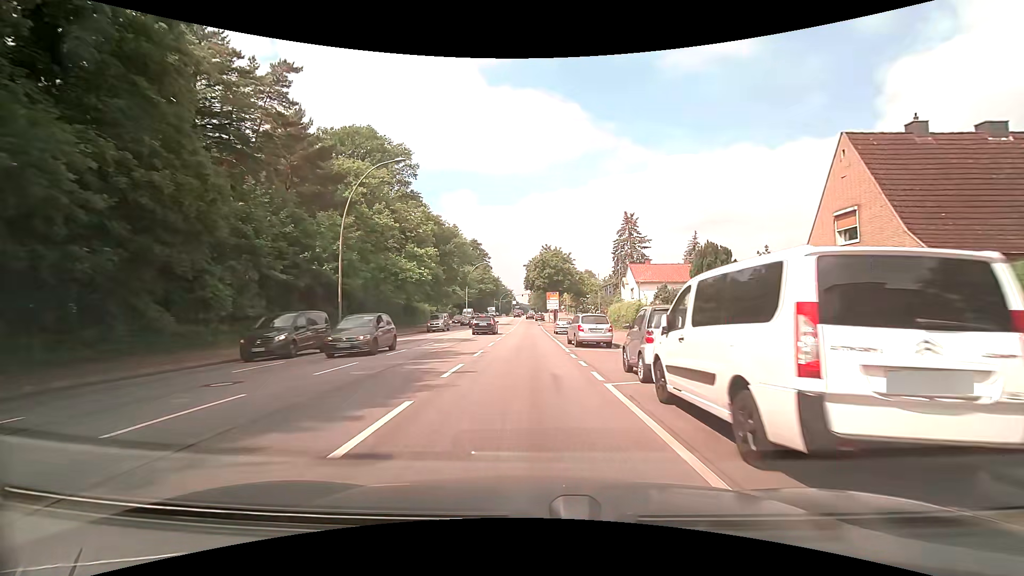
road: primary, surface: asphalt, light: Day
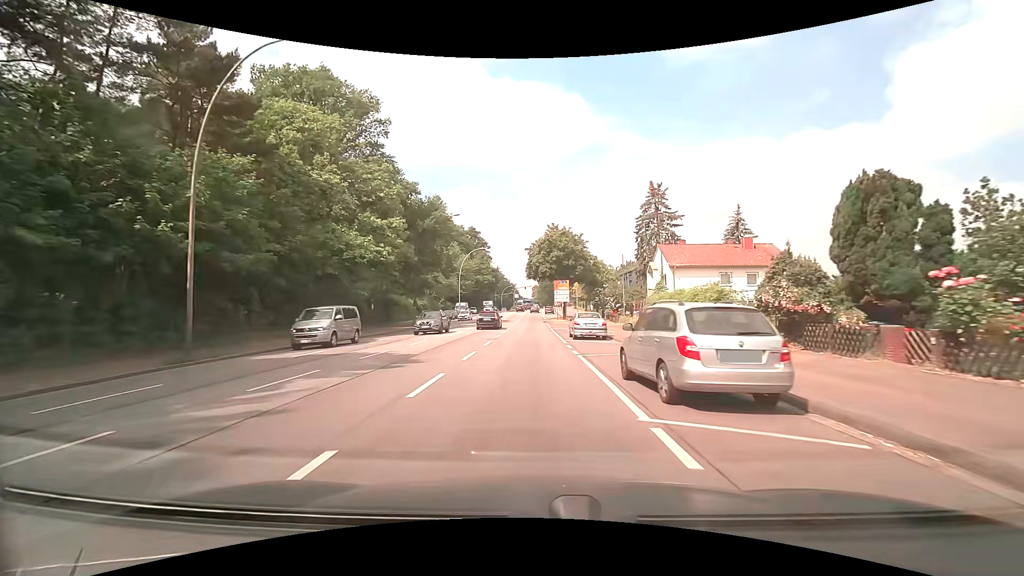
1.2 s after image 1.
(+0.1, +14.9) m; 0°
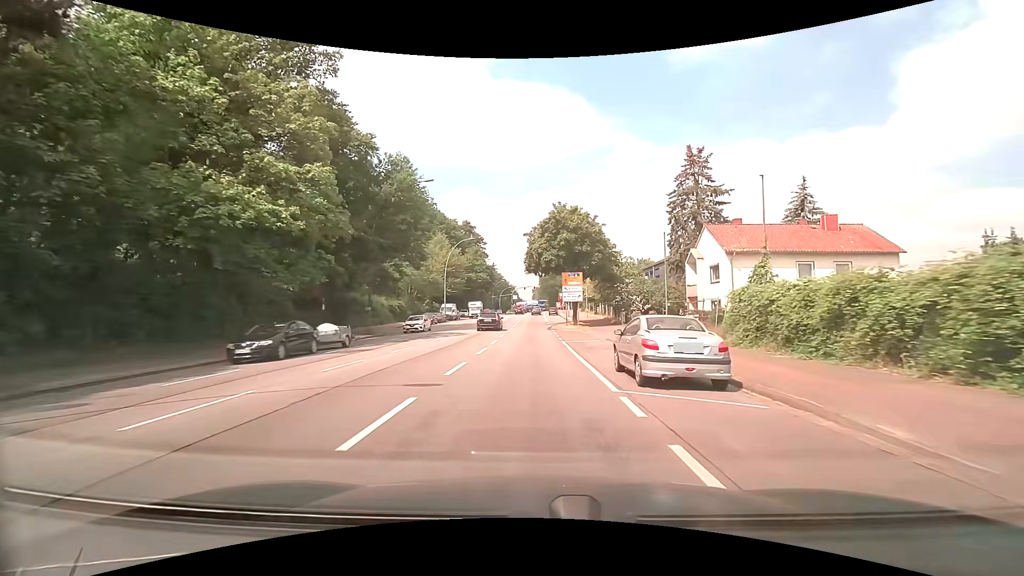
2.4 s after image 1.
(-0.1, +15.0) m; 0°
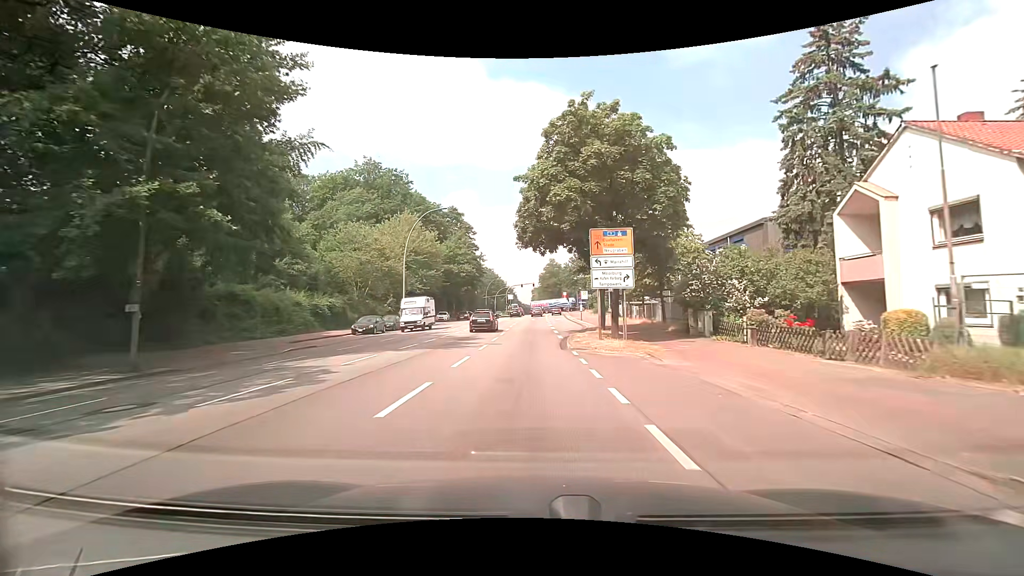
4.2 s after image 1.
(+0.1, +22.5) m; 0°
